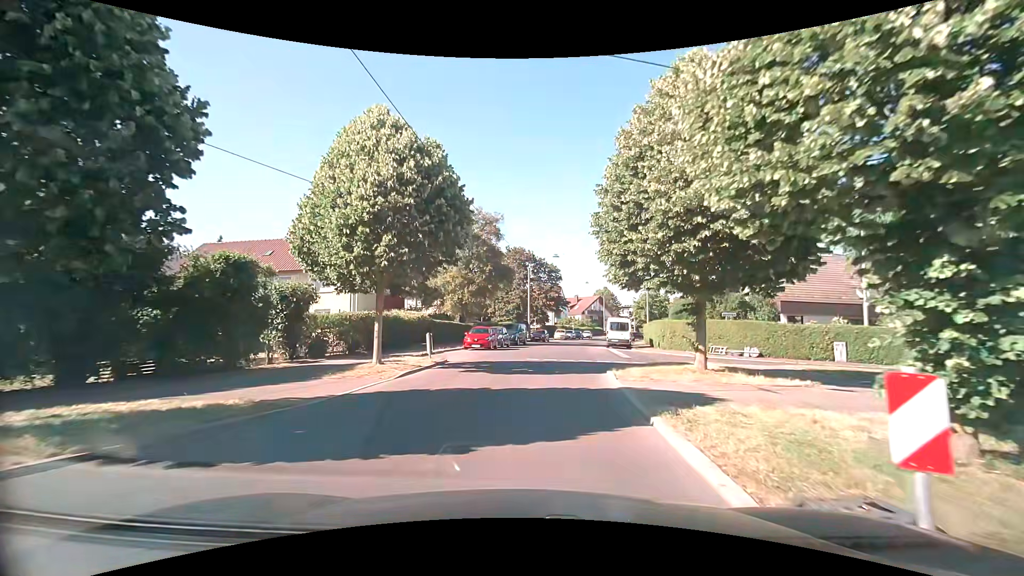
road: residential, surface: asphalt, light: Day
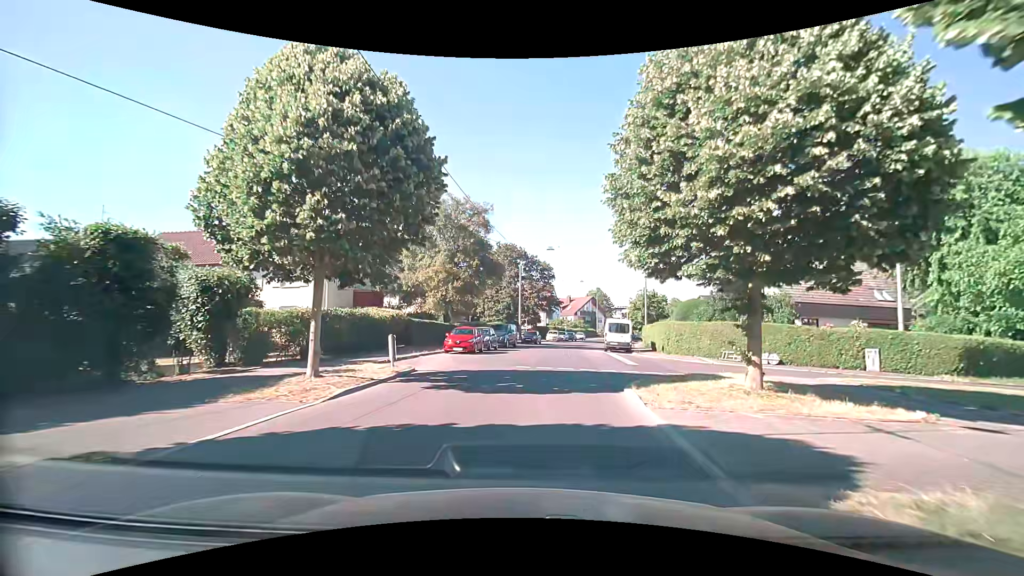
(0.0, +4.0) m; 0°
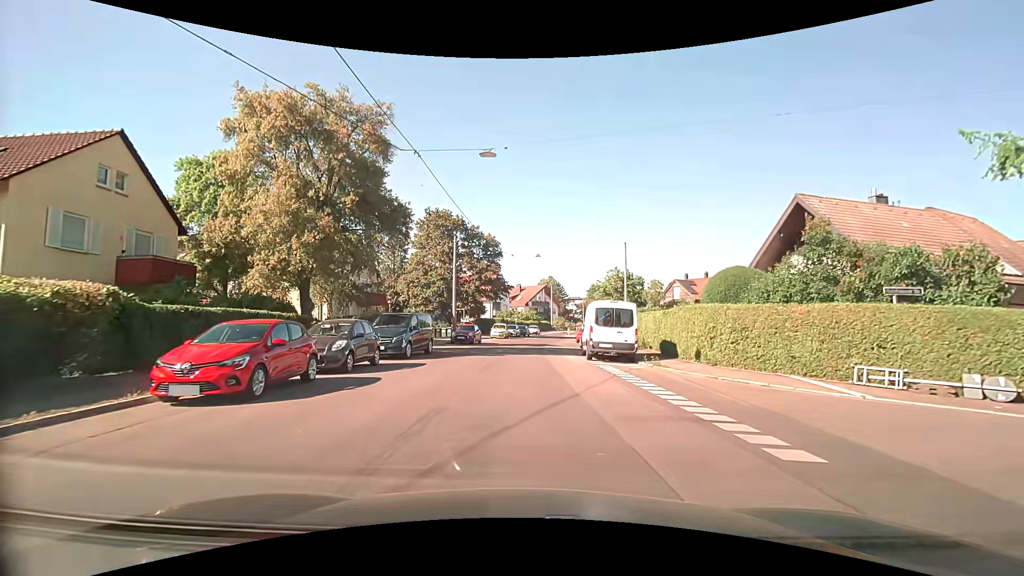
(+1.2, +17.5) m; +7°
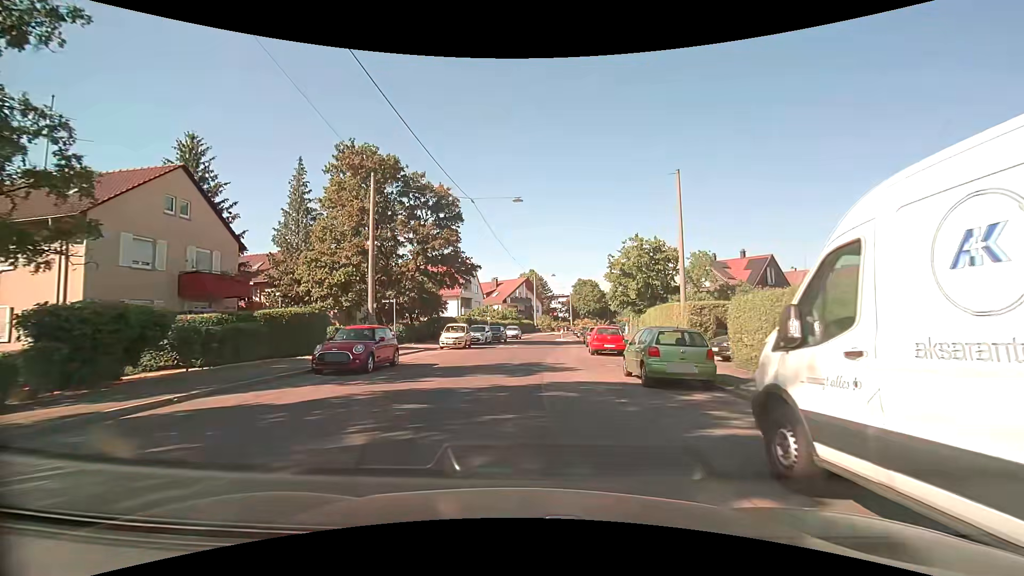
(+0.2, +20.9) m; +2°
